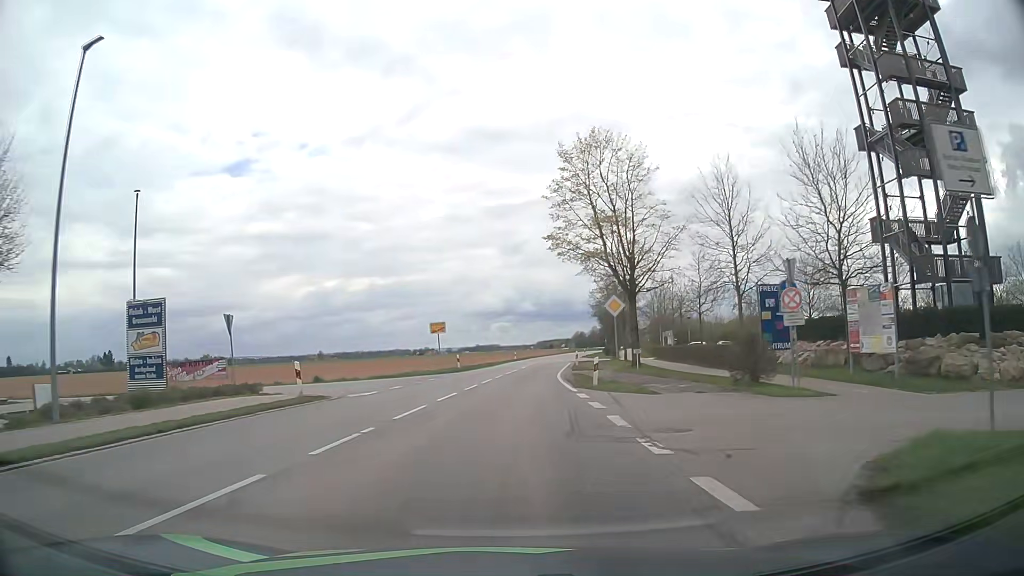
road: tertiary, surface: asphalt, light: Day
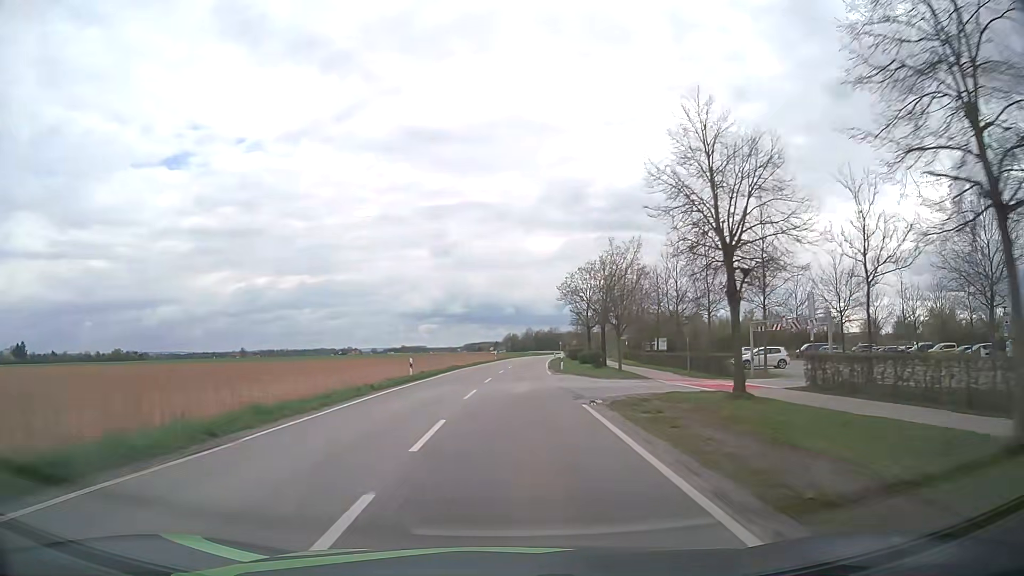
(+1.7, +43.6) m; +6°
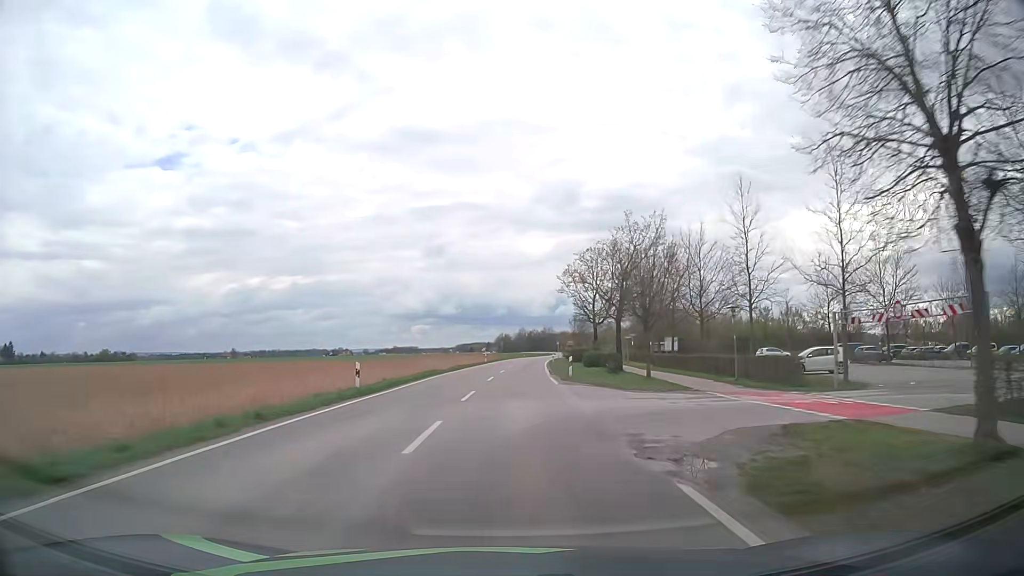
(+0.1, +10.0) m; +1°
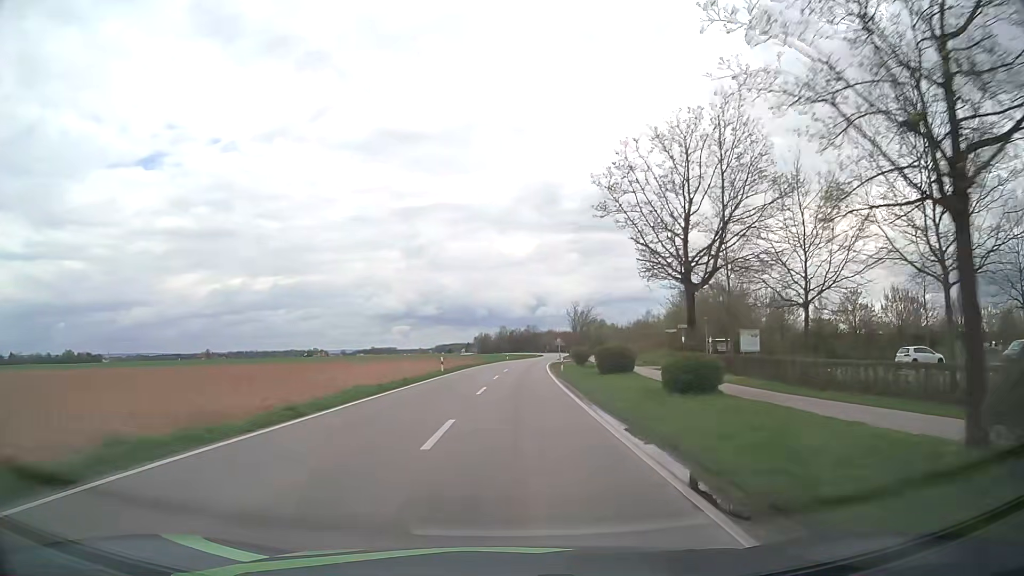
(+0.4, +32.7) m; +2°
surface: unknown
(0, +10) (0, +20) (0, +30) (+1, +40) (+1, +50) (+2, +60) (+2, +70) (+3, +80) (+4, +90) (+5, +100) m
